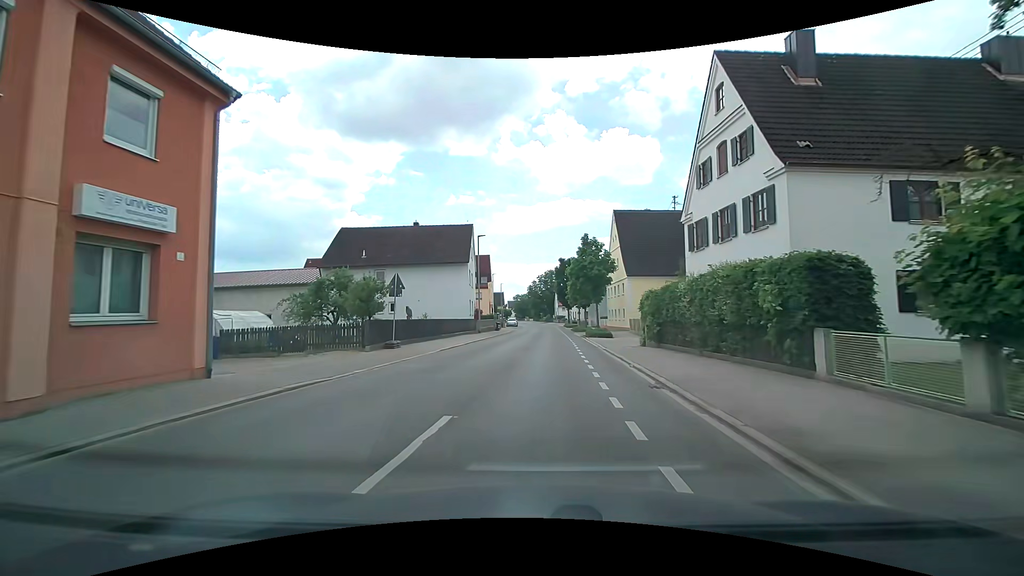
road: tertiary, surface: asphalt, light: Day
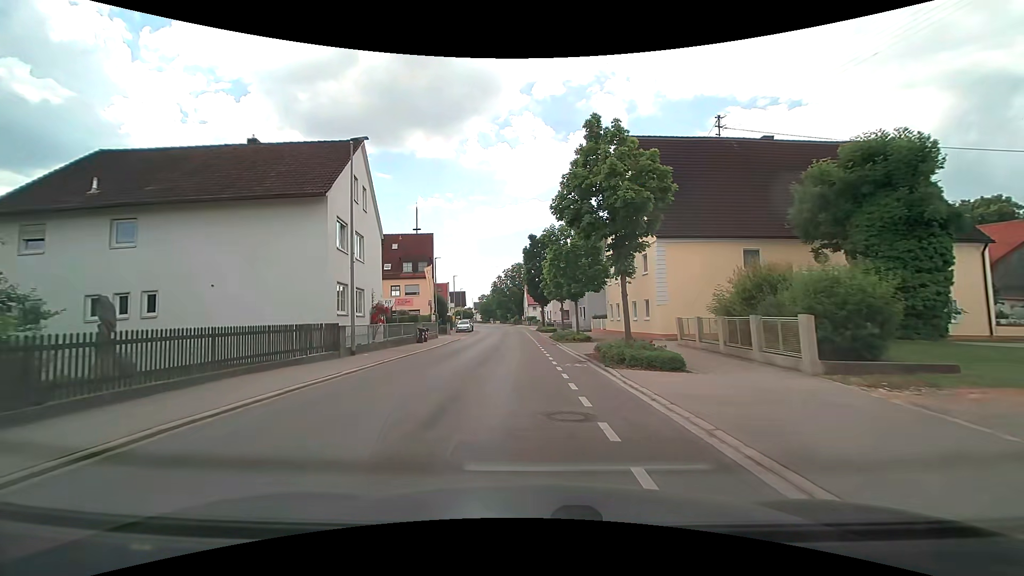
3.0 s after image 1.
(+1.1, +24.4) m; +4°
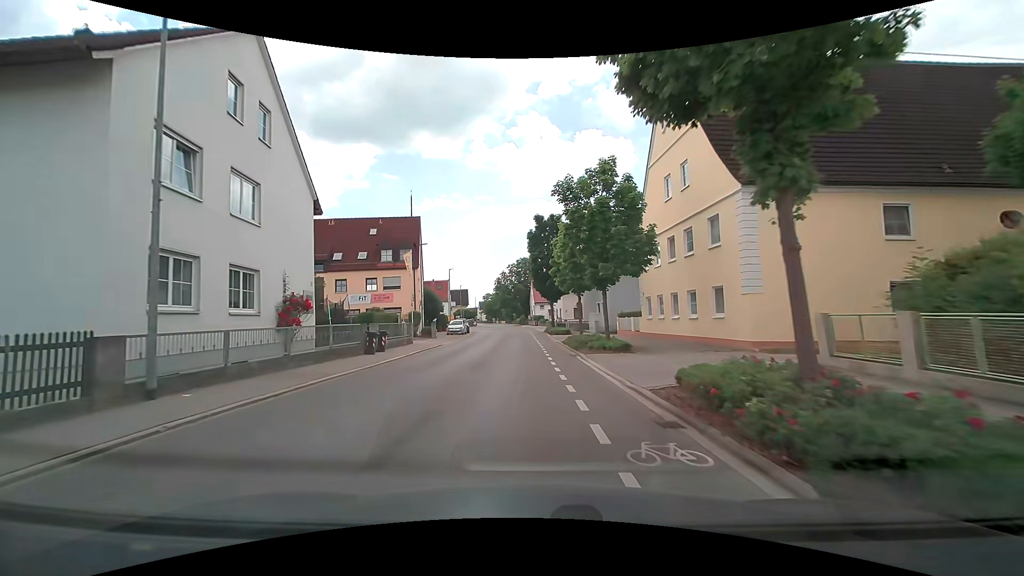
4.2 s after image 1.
(0.0, +10.7) m; -1°
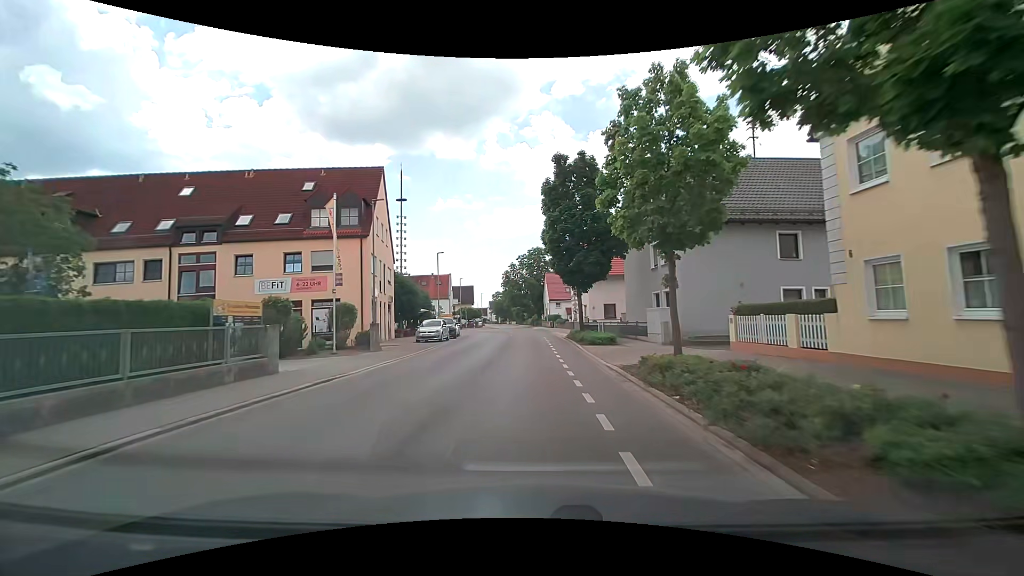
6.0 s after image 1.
(-0.2, +17.8) m; -1°
(0, +10) (0, +20) (0, +30) (0, +40) (-1, +50) (-2, +60) (-3, +70) (-3, +80) (-3, +90) (-3, +100) m
